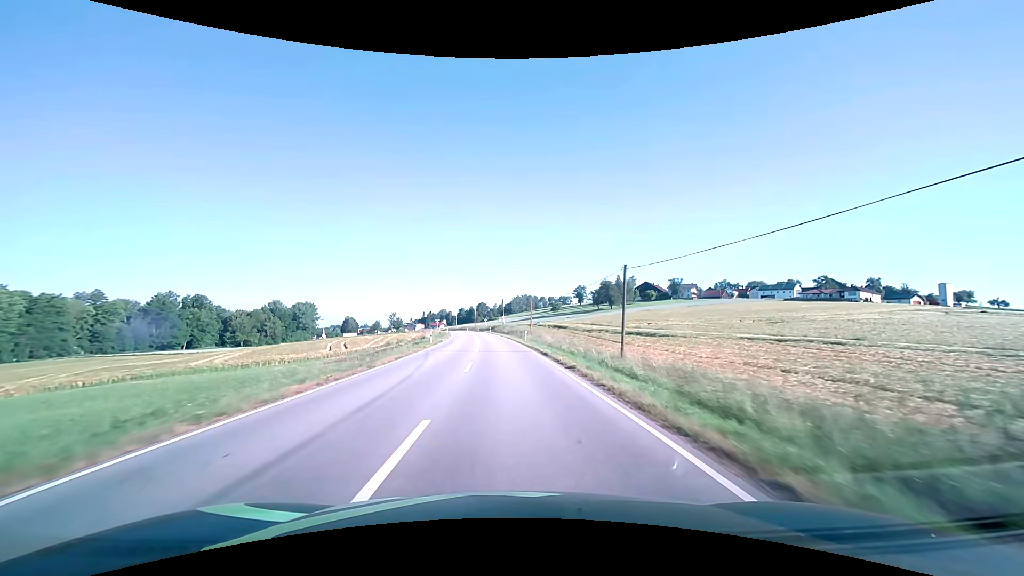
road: secondary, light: Day
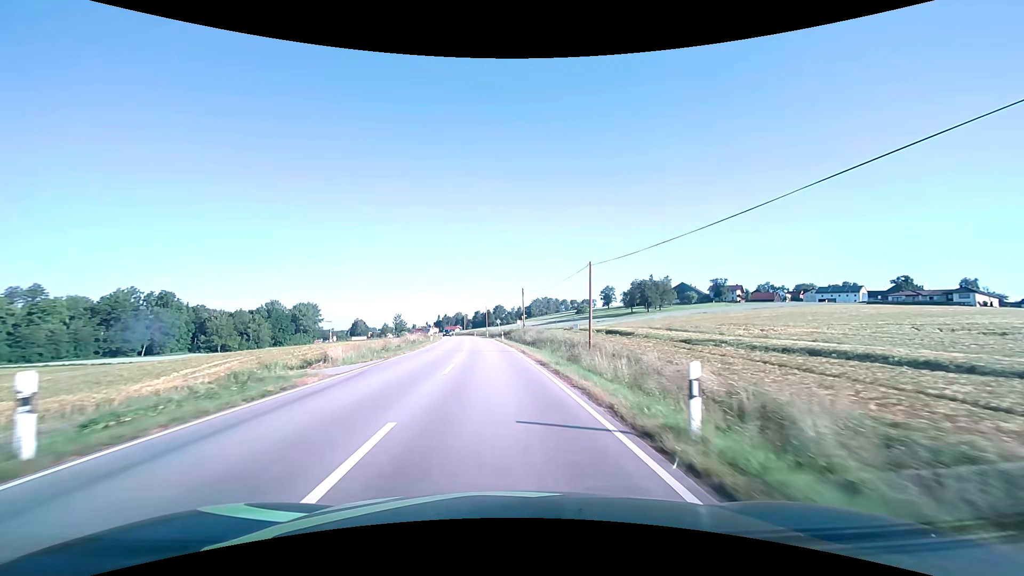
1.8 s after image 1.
(-0.5, +36.3) m; -2°
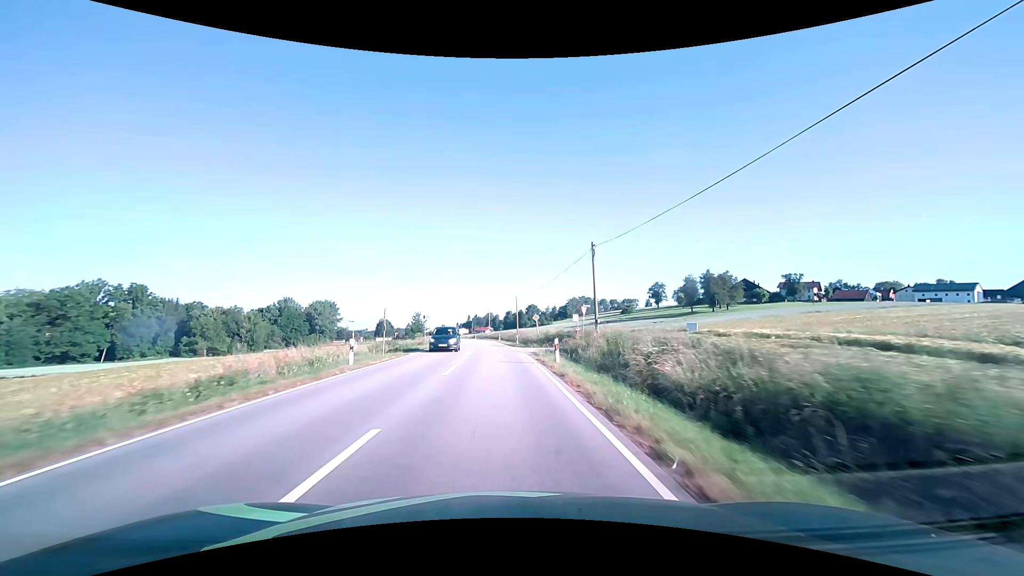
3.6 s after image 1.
(-1.2, +36.7) m; -4°
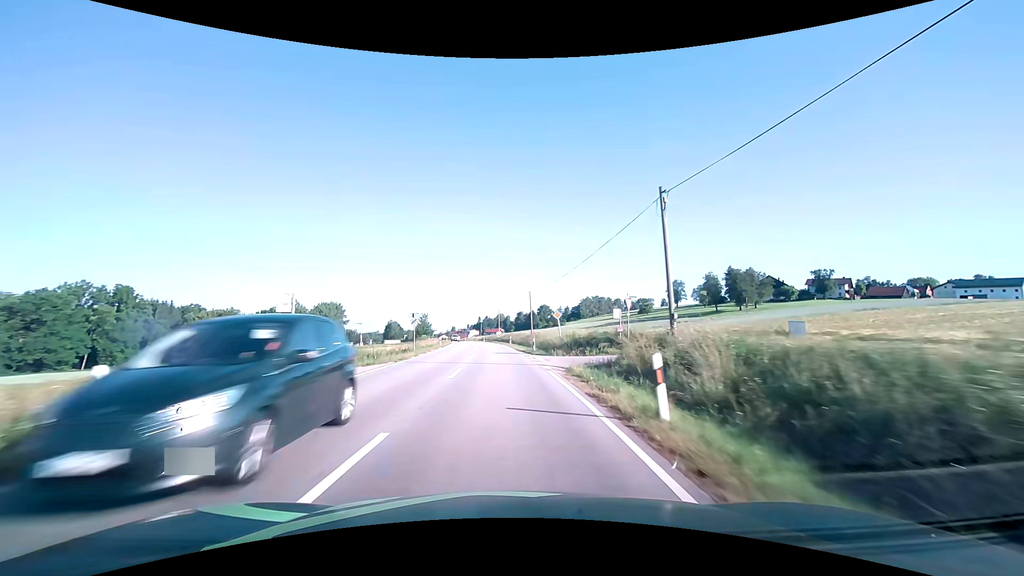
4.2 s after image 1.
(-0.1, +12.3) m; -1°
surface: asphalt
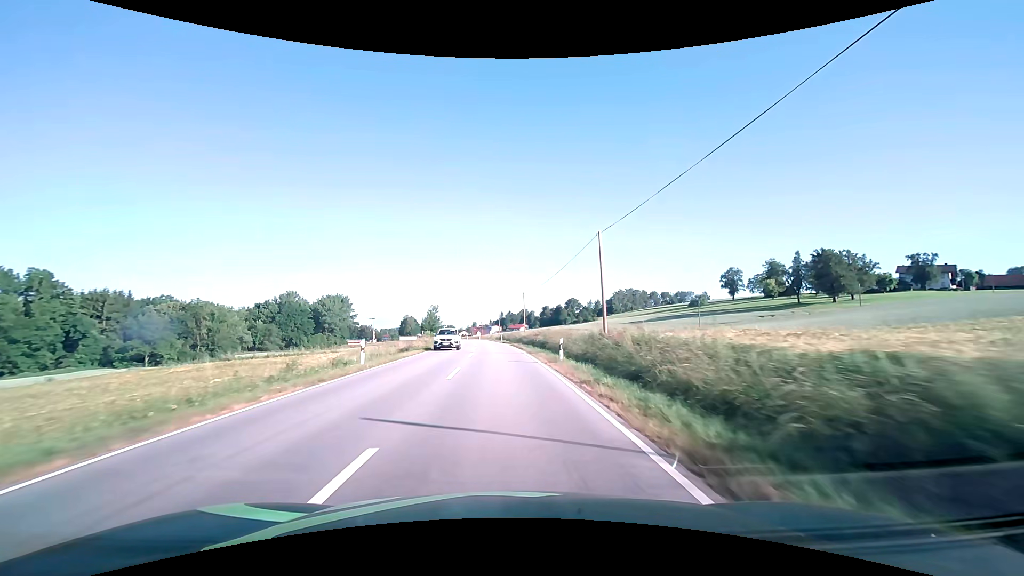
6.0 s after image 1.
(-0.9, +37.2) m; -3°
